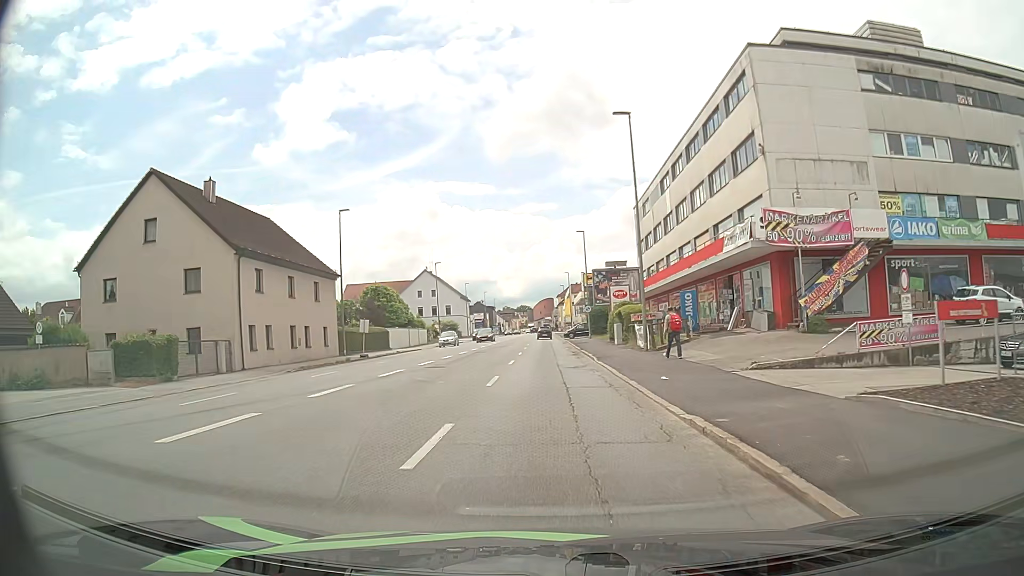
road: tertiary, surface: asphalt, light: Day
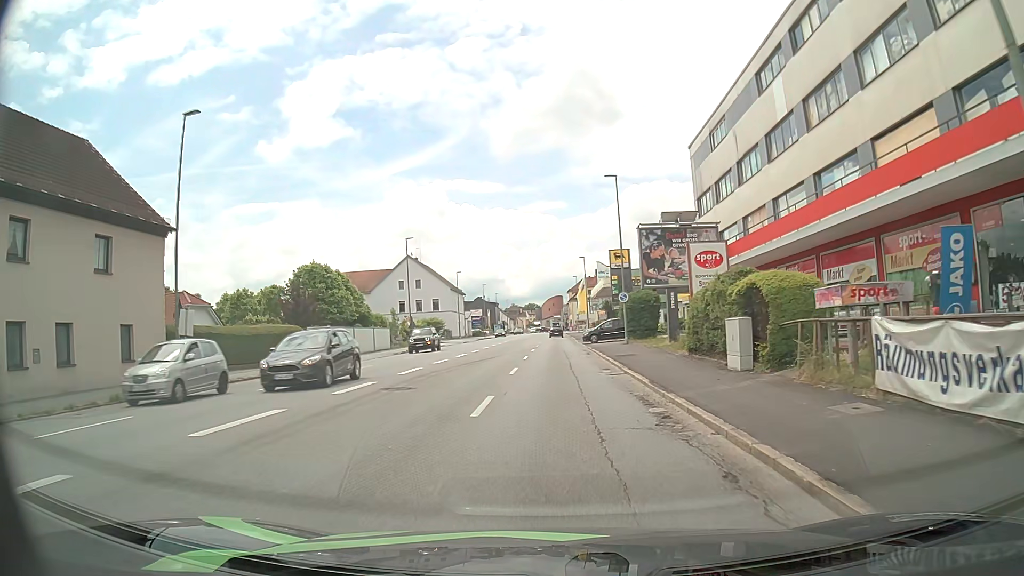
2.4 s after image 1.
(-0.2, +23.5) m; -1°
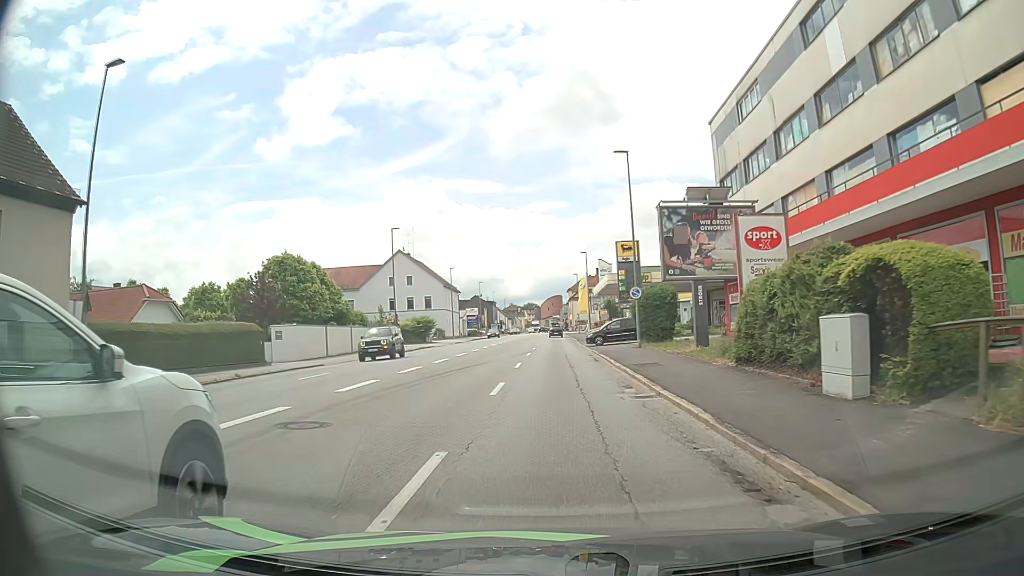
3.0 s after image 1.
(0.0, +6.0) m; +1°
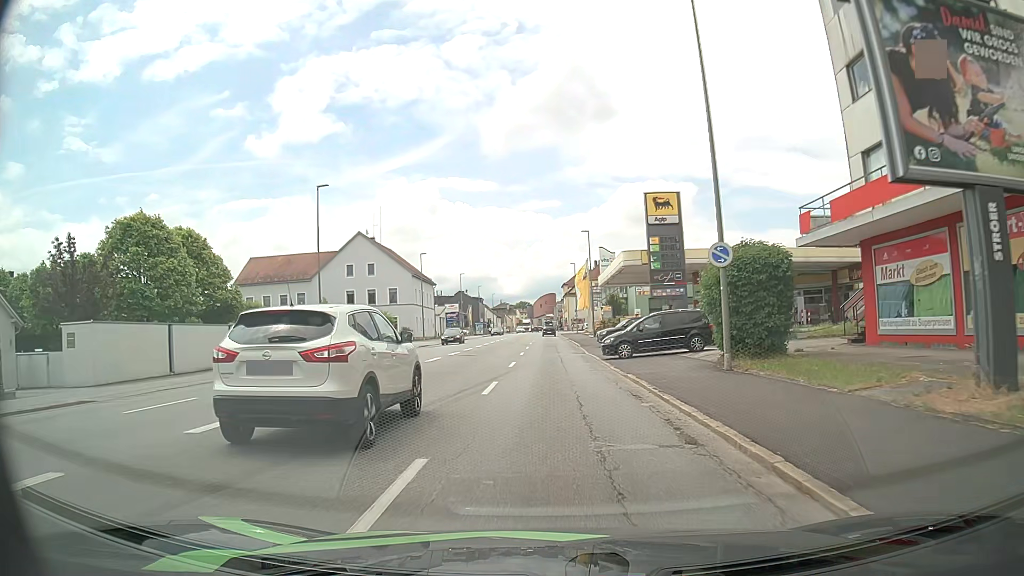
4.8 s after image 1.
(+0.1, +18.3) m; 0°
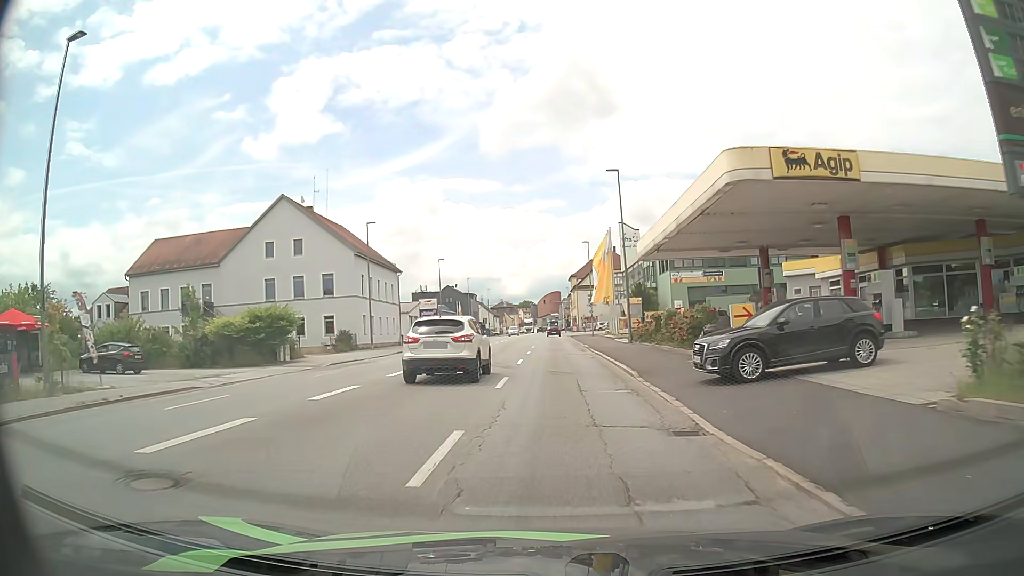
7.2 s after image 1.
(0.0, +25.6) m; 0°
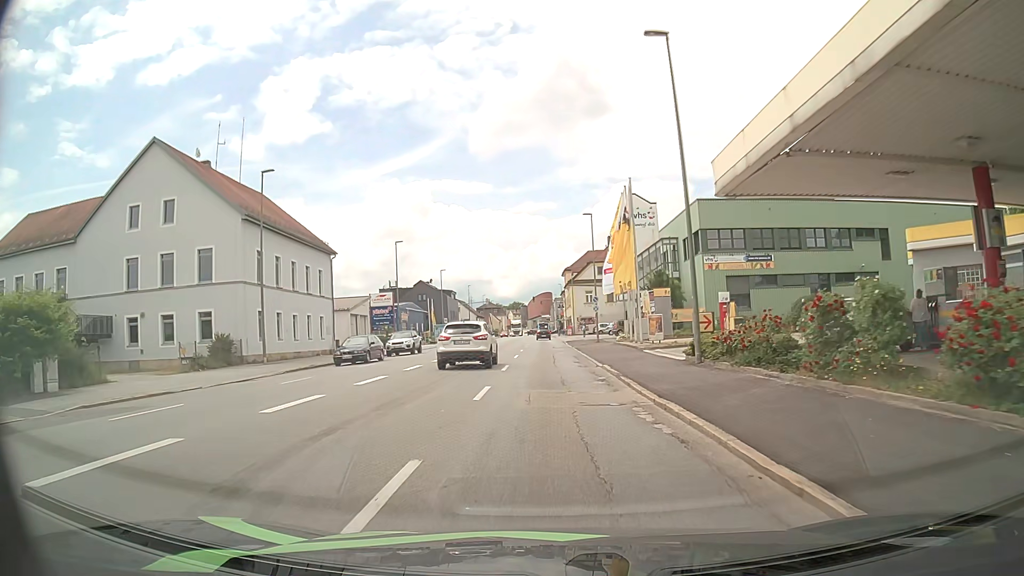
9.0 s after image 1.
(+0.1, +19.9) m; +1°
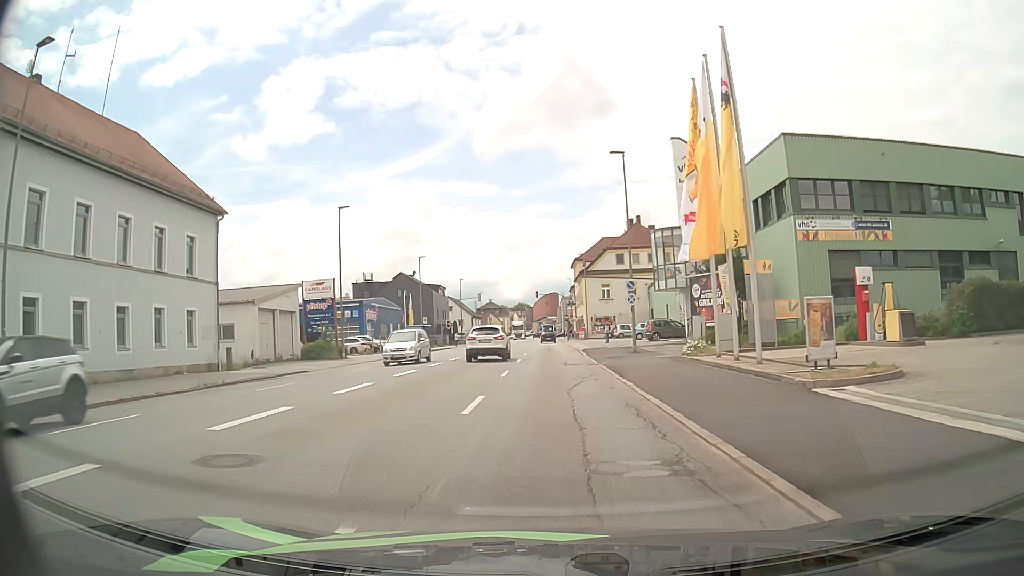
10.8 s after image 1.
(-0.1, +20.1) m; 0°
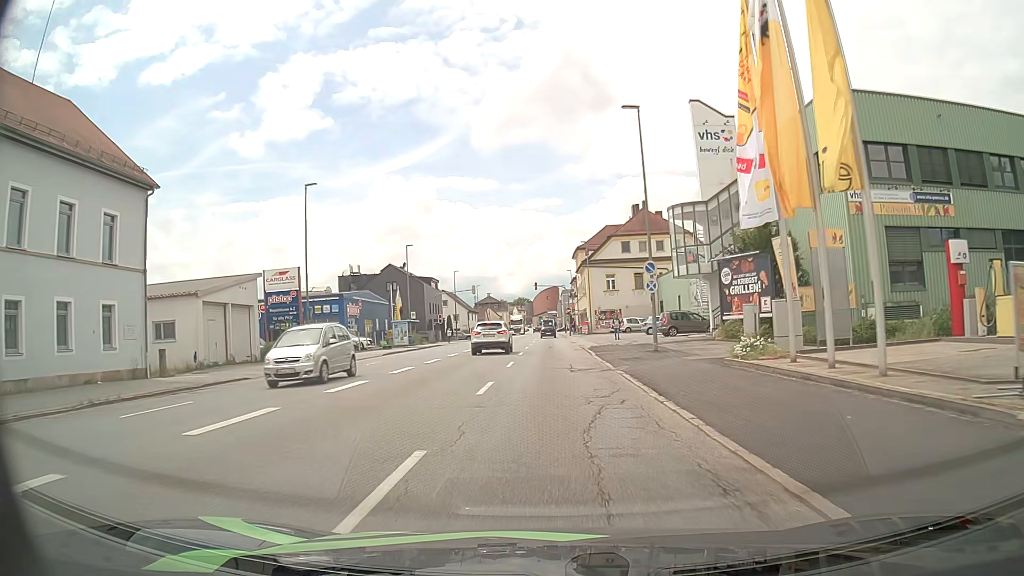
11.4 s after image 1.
(0.0, +6.7) m; 0°
(0, +10) (0, +20) (0, +30) (0, +40) (0, +50) (0, +60) (0, +70) (0, +80) (0, +90) (0, +100) m
